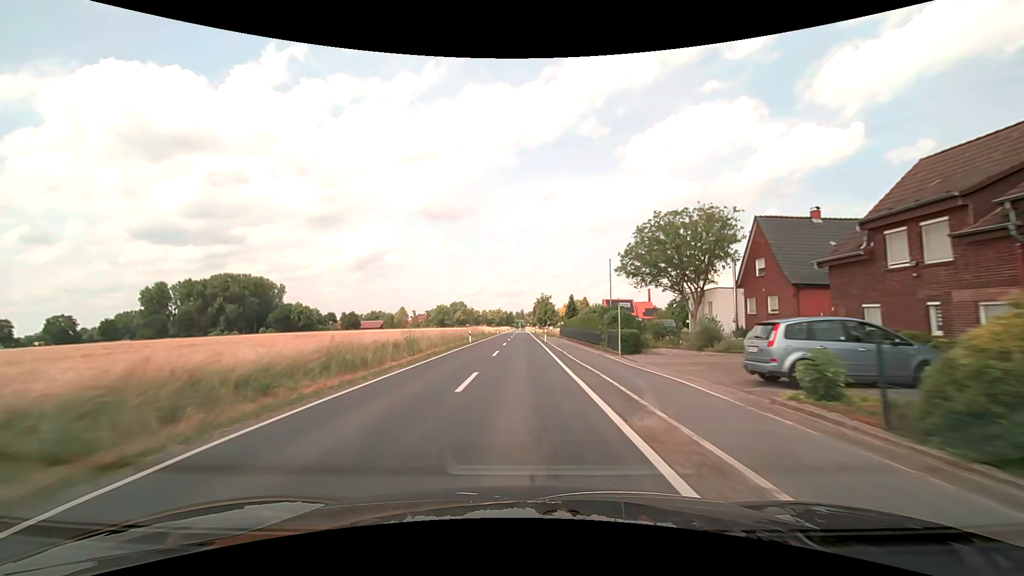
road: secondary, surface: asphalt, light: Day
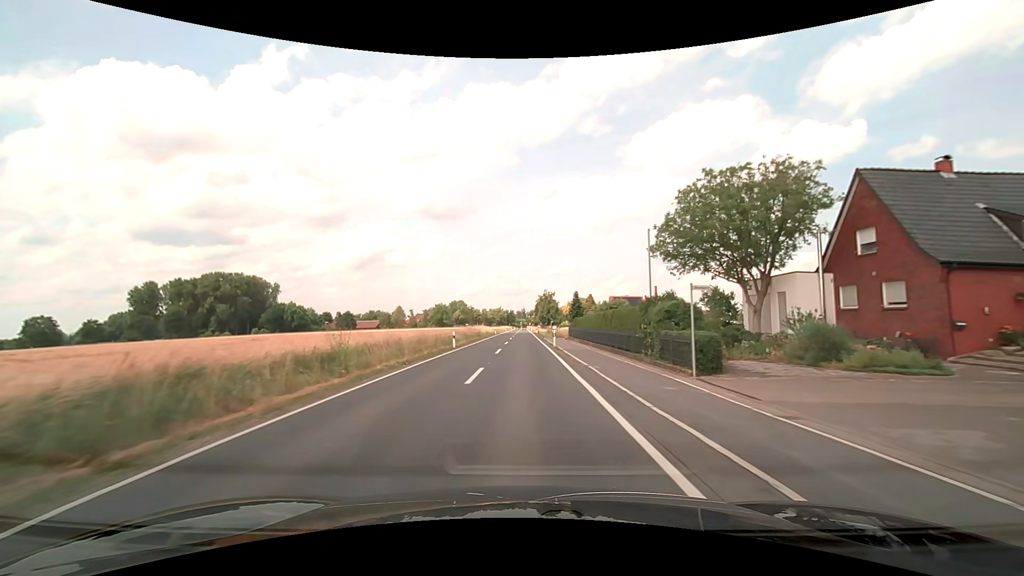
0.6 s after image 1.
(0.0, +10.8) m; 0°
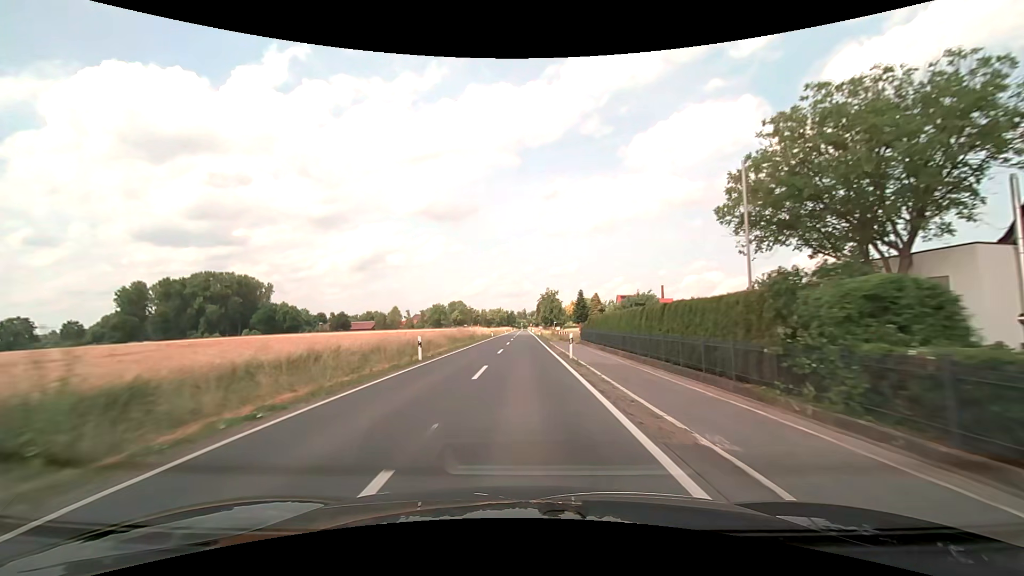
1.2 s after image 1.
(0.0, +10.8) m; 0°
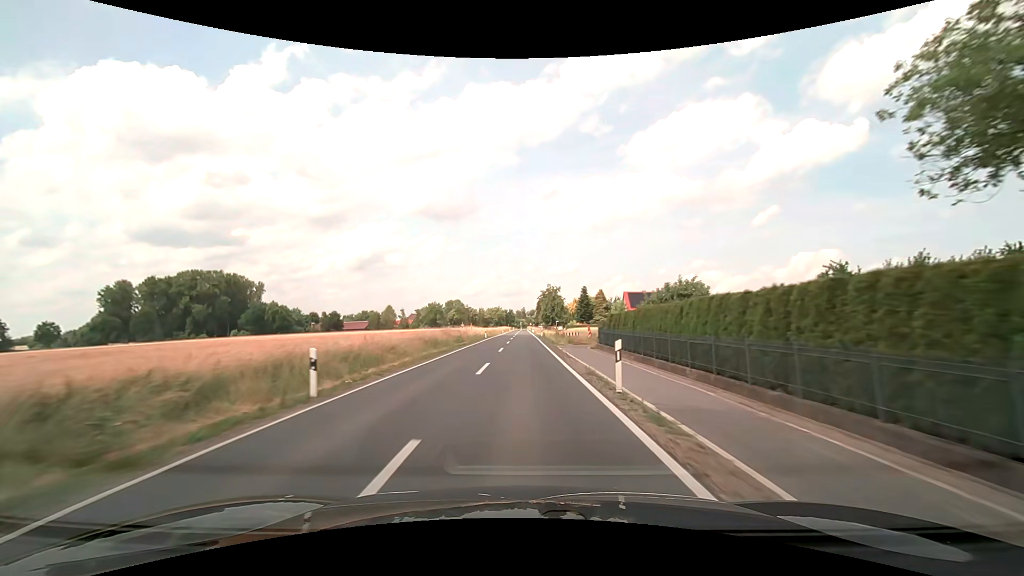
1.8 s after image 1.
(0.0, +10.8) m; 0°
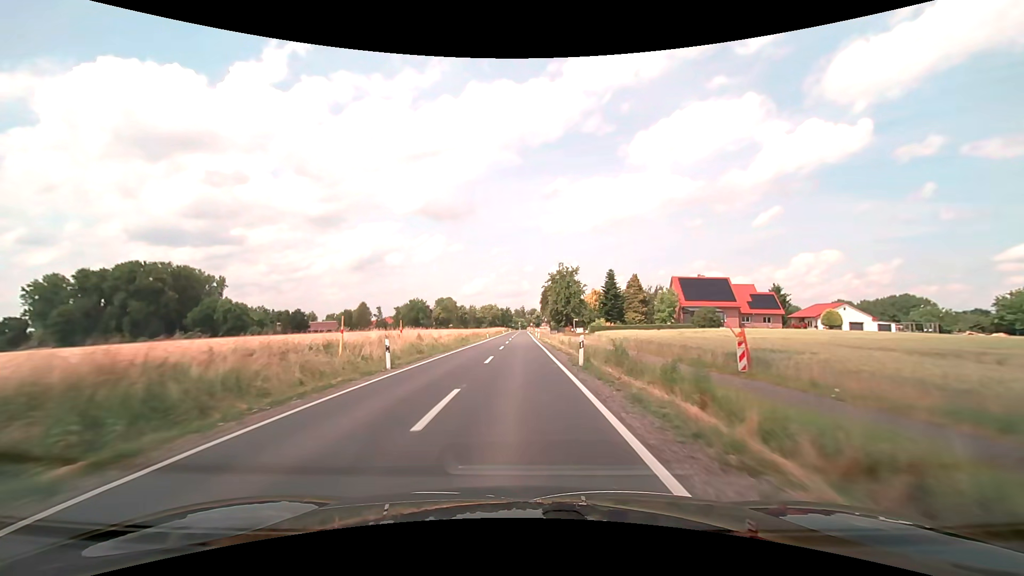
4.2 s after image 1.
(+0.1, +43.2) m; 0°
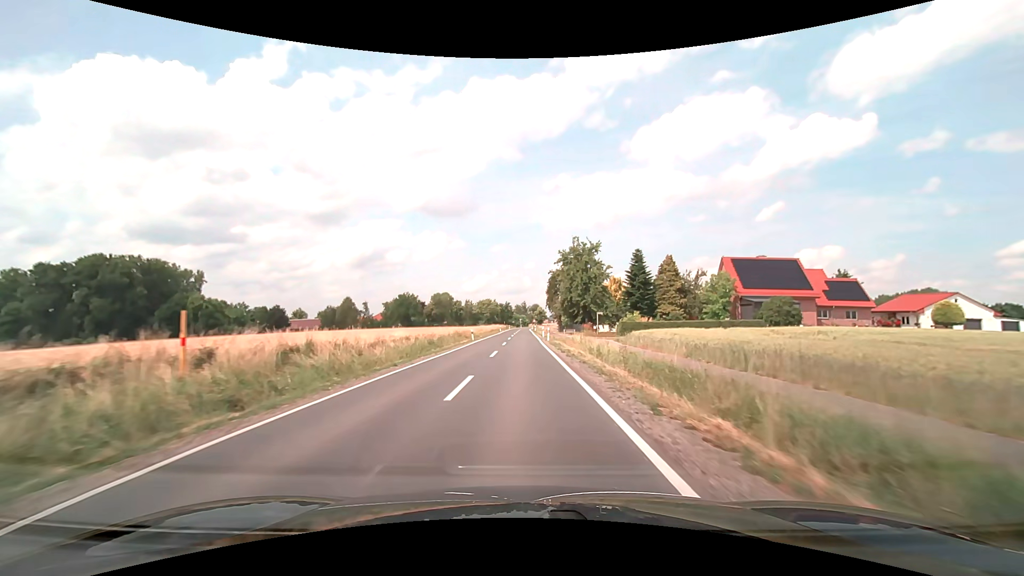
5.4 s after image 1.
(0.0, +21.6) m; 0°
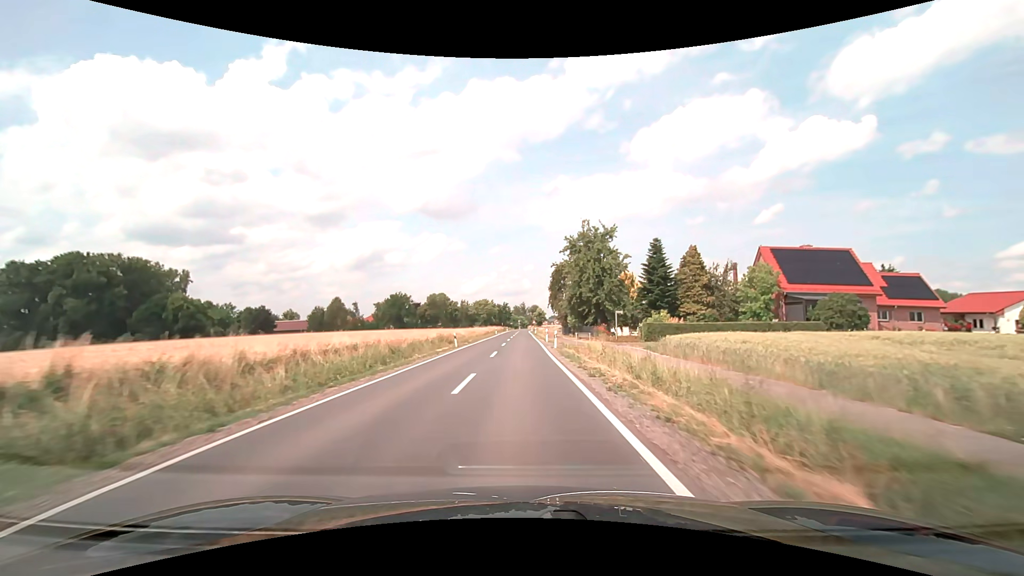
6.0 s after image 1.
(0.0, +10.8) m; 0°
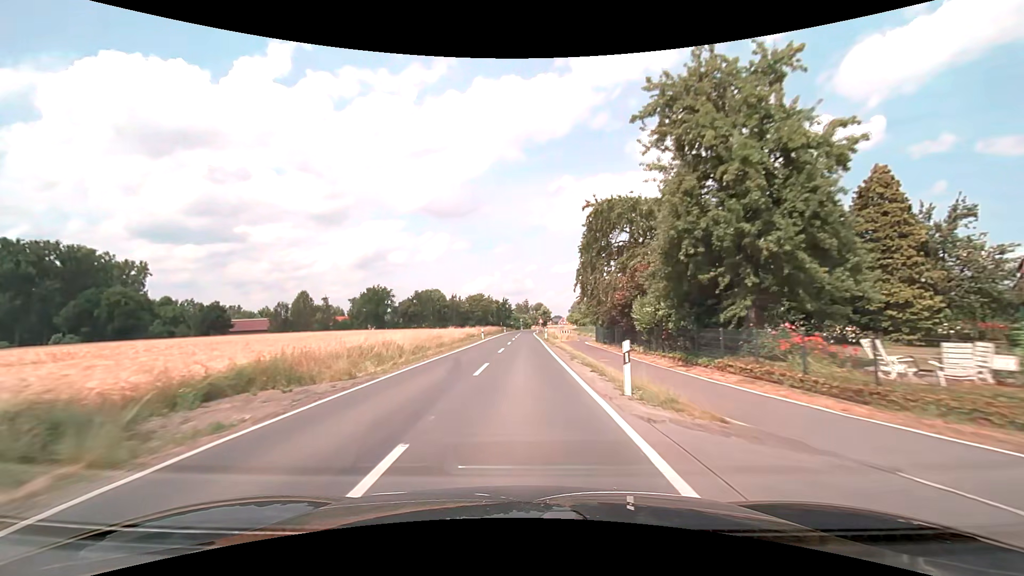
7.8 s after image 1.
(0.0, +32.4) m; 0°
(0, +10) (0, +20) (0, +30) (0, +40) (0, +50) (0, +60) (0, +70) (+1, +80) (+1, +90) (+1, +100) m
